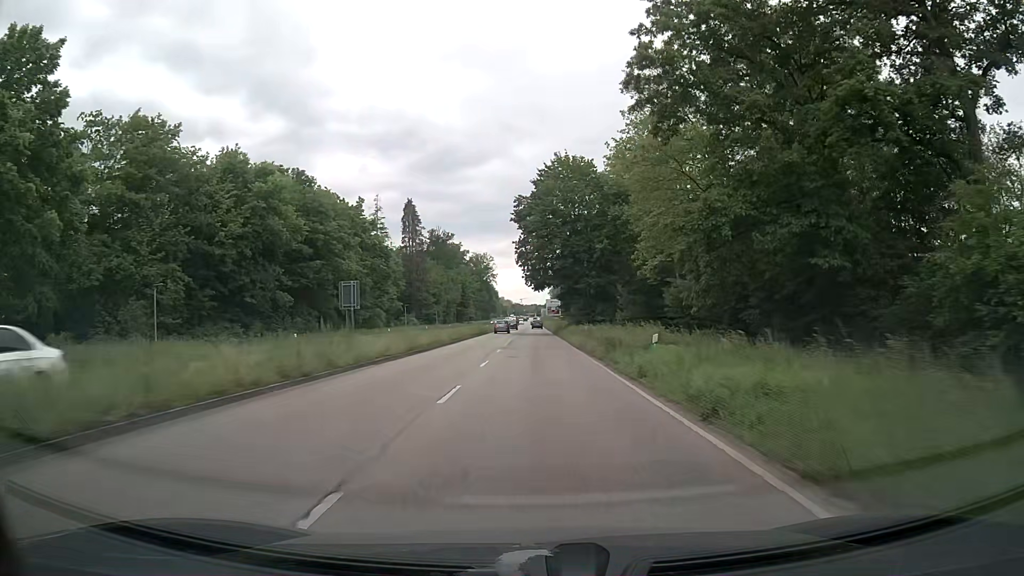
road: primary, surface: asphalt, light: Day
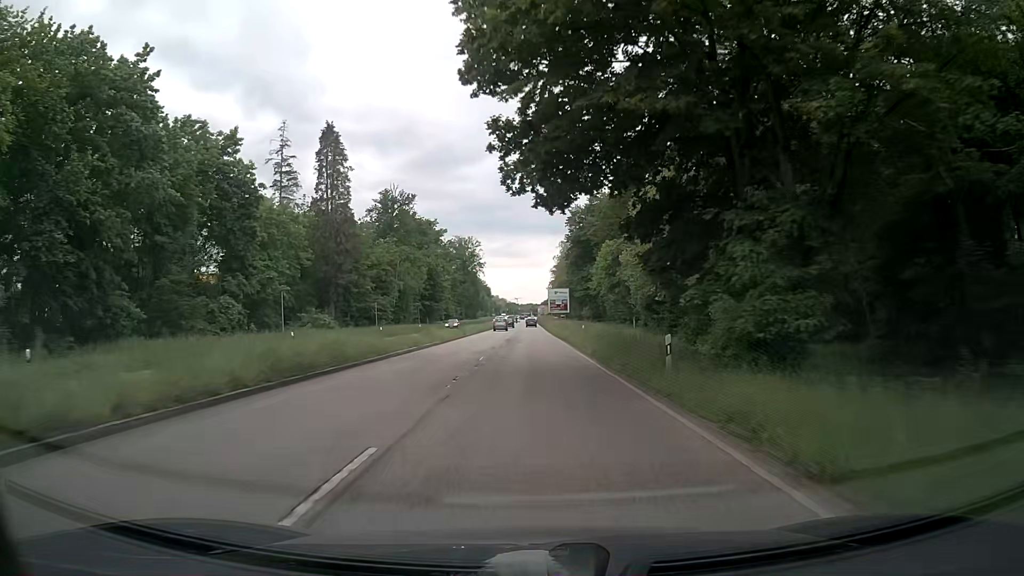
(+0.2, +52.6) m; +1°
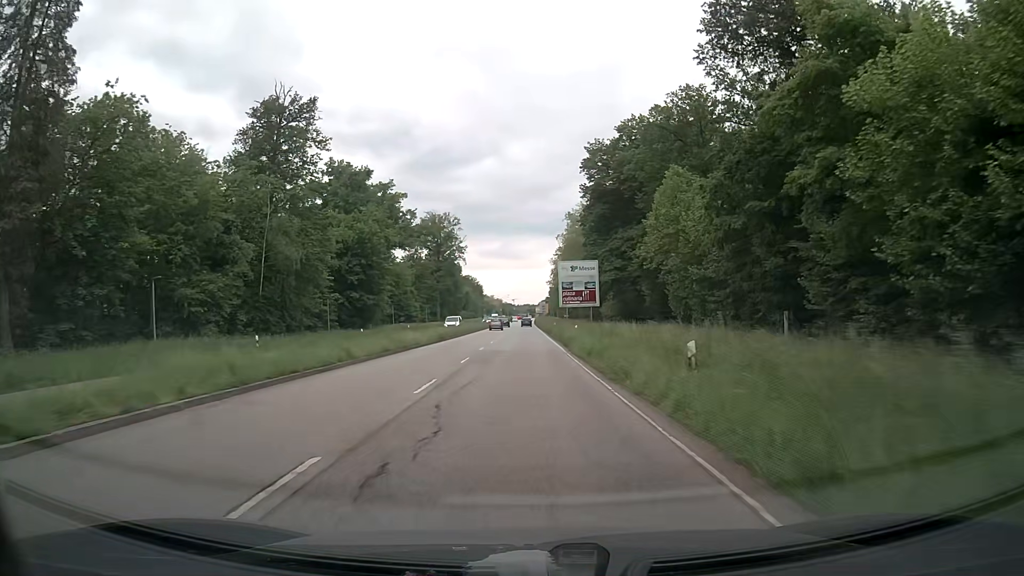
(0.0, +54.6) m; 0°
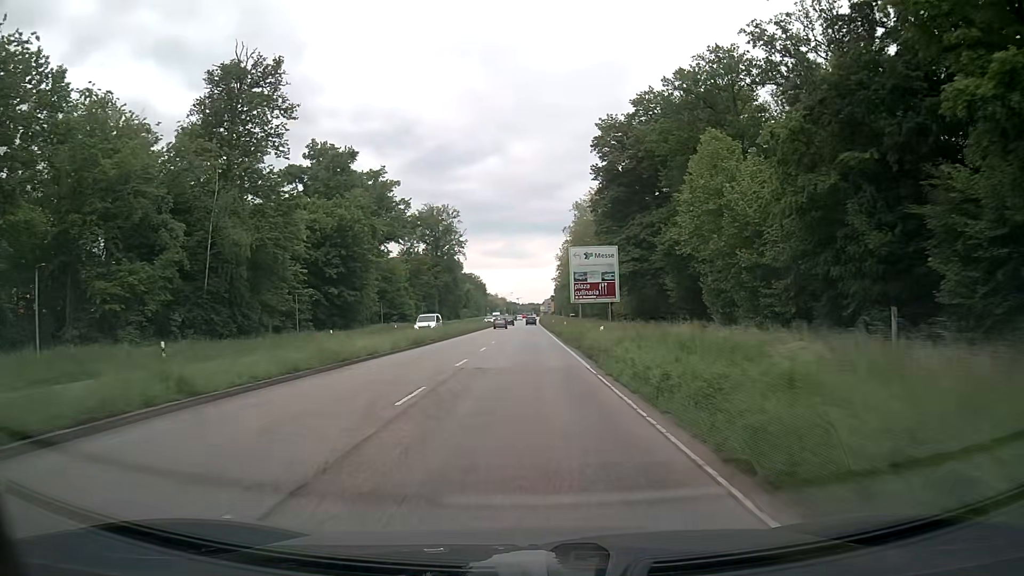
(0.0, +11.0) m; 0°
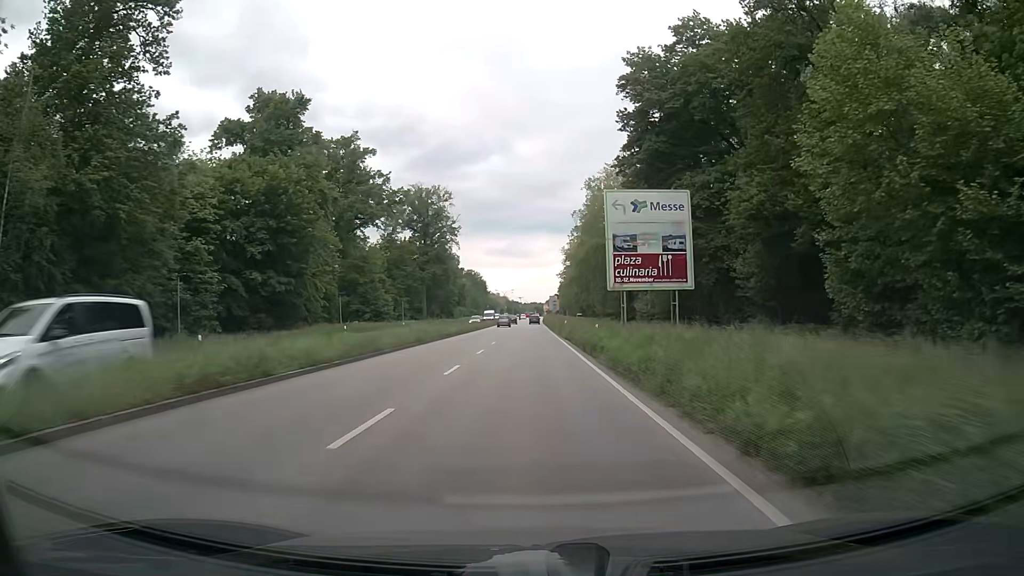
(-0.1, +21.9) m; 0°
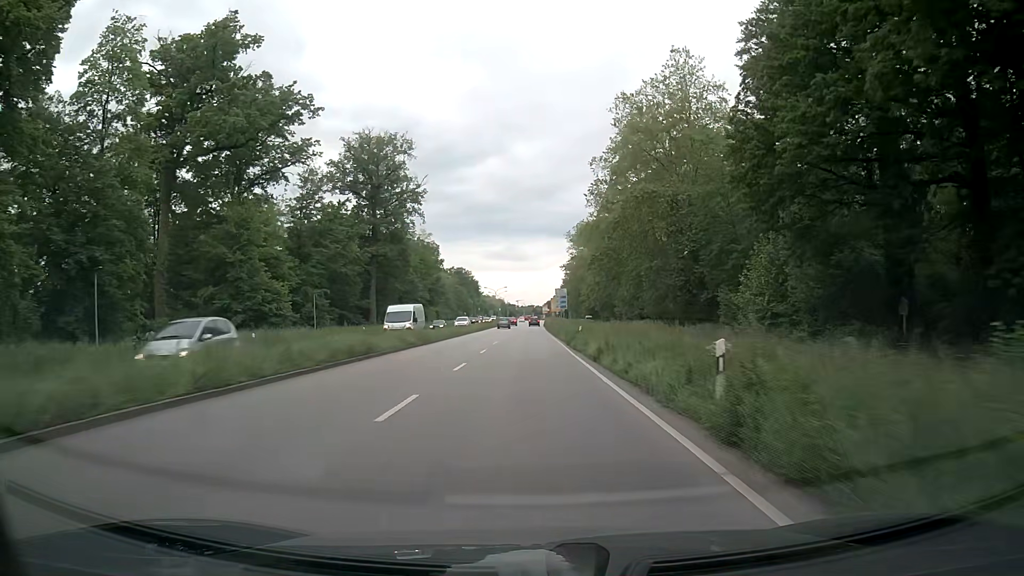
(+0.1, +43.4) m; 0°
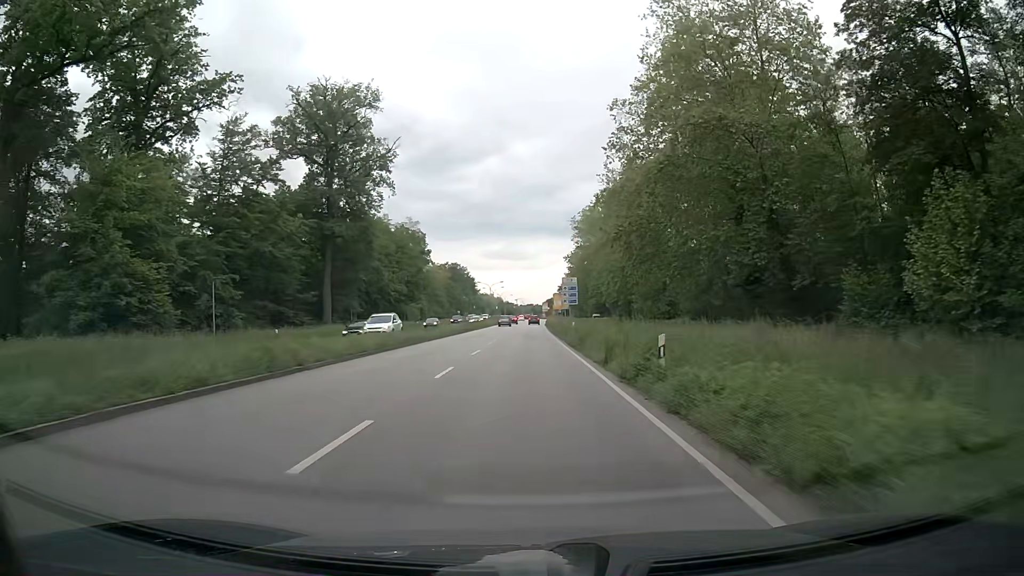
(+0.1, +21.5) m; 0°
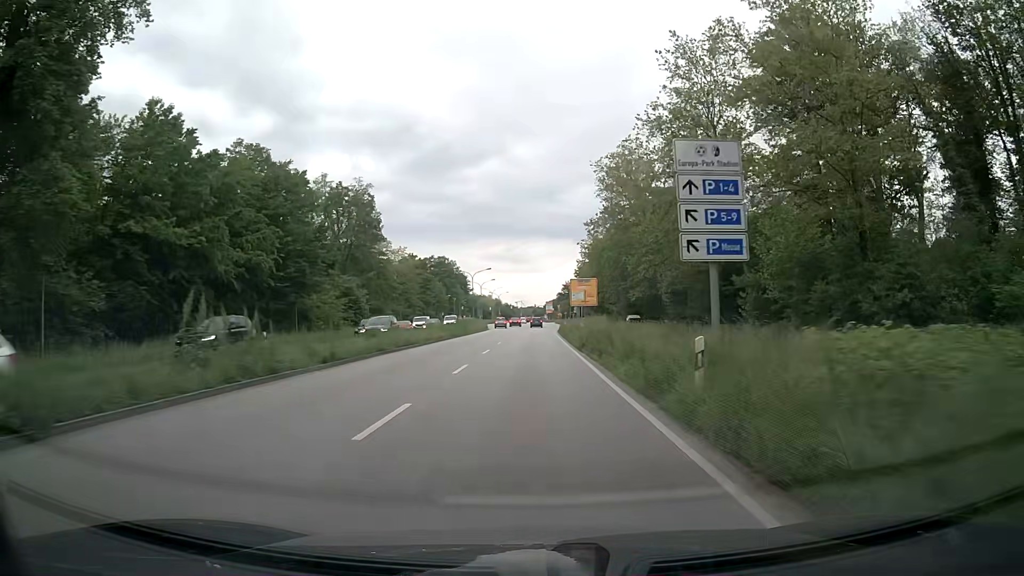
(-0.2, +53.1) m; 0°
(0, +10) (0, +20) (0, +30) (0, +40) (0, +50) (0, +60) (0, +70) (0, +80) (+1, +90) (+1, +100) m
